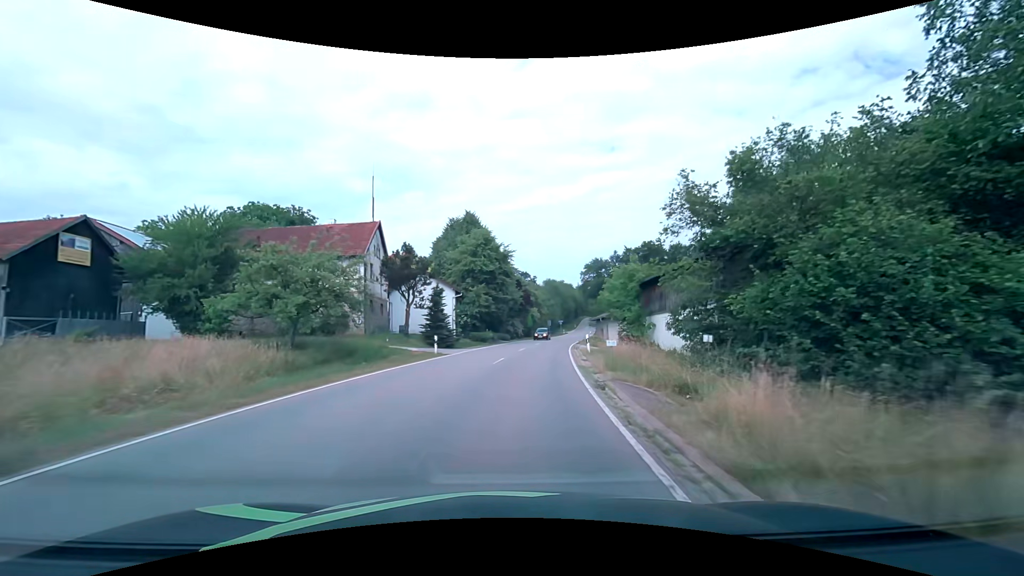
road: tertiary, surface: asphalt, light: Day
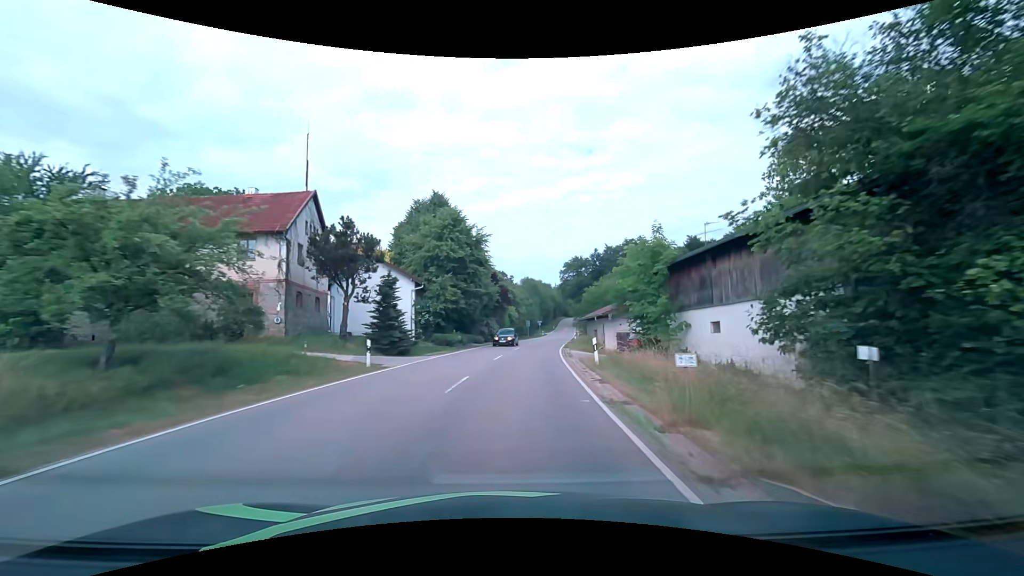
(+0.2, +8.7) m; +3°
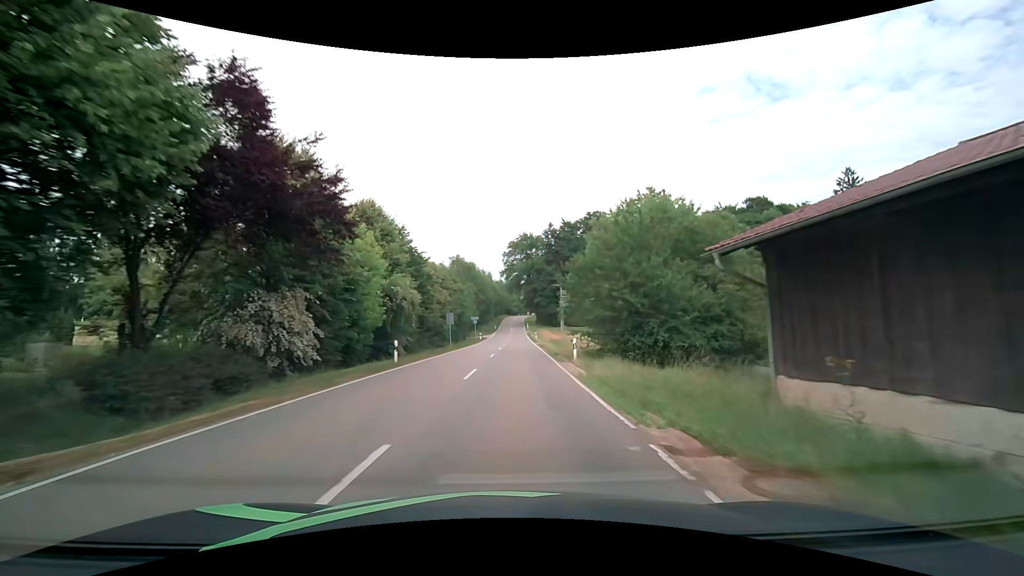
(+3.3, +44.4) m; +8°
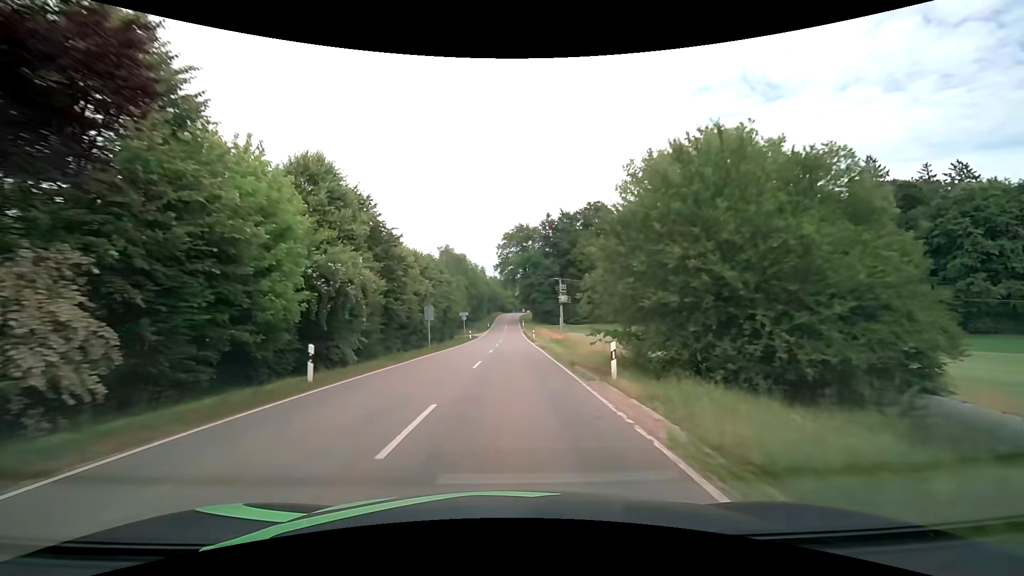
(0.0, +9.0) m; 0°
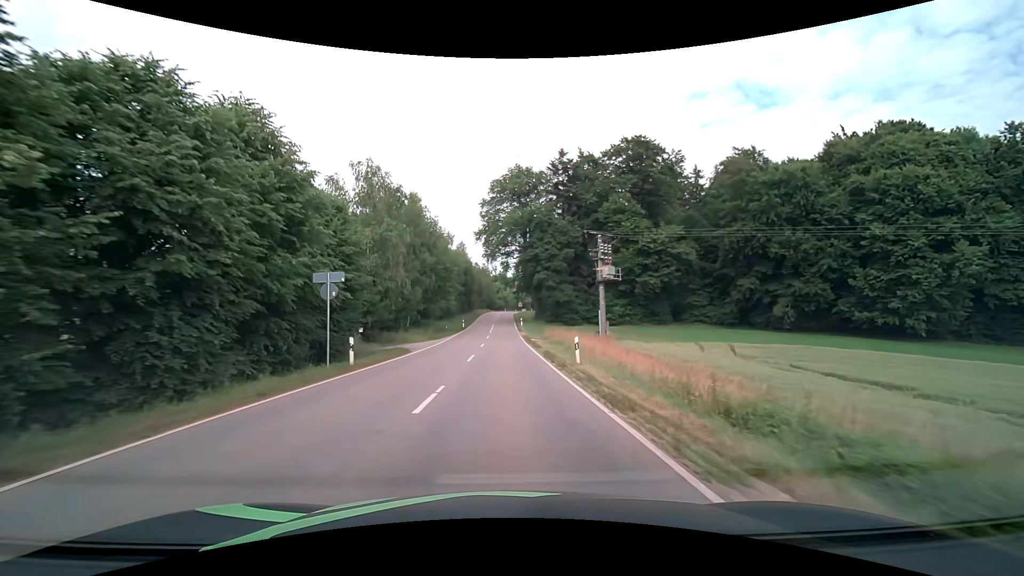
(+0.6, +45.4) m; +1°
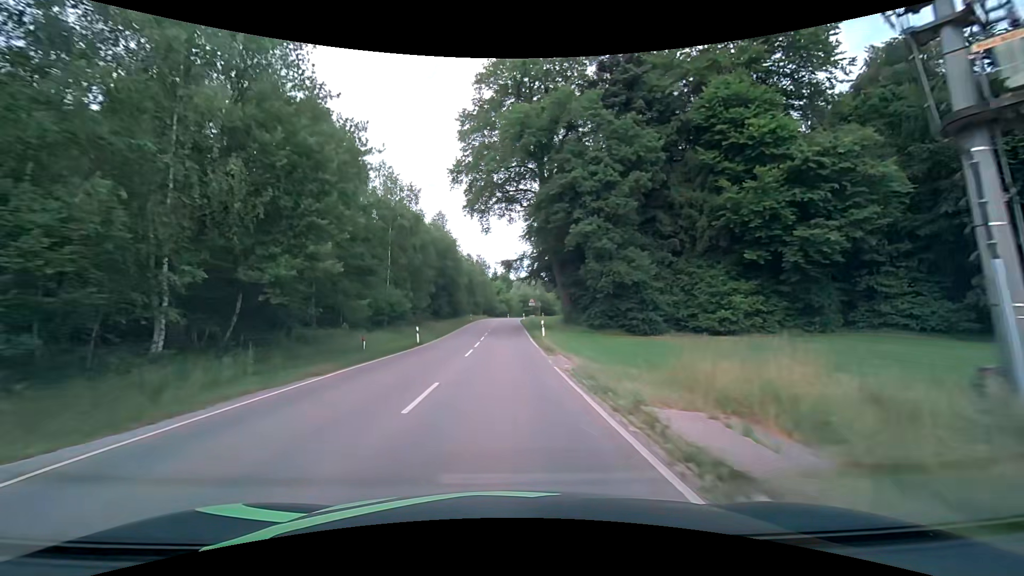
(0.0, +36.3) m; 0°
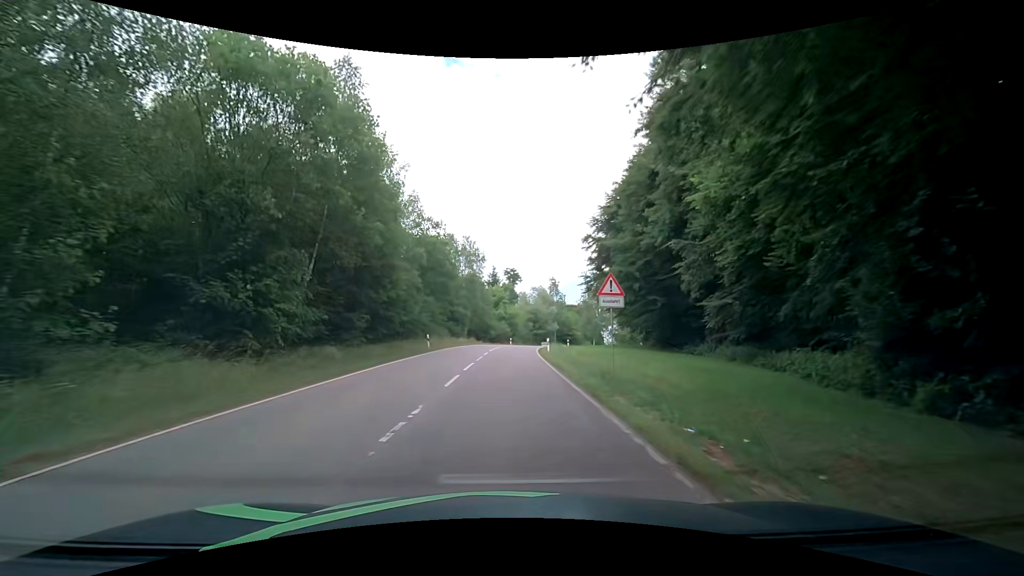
(-0.3, +44.6) m; +1°
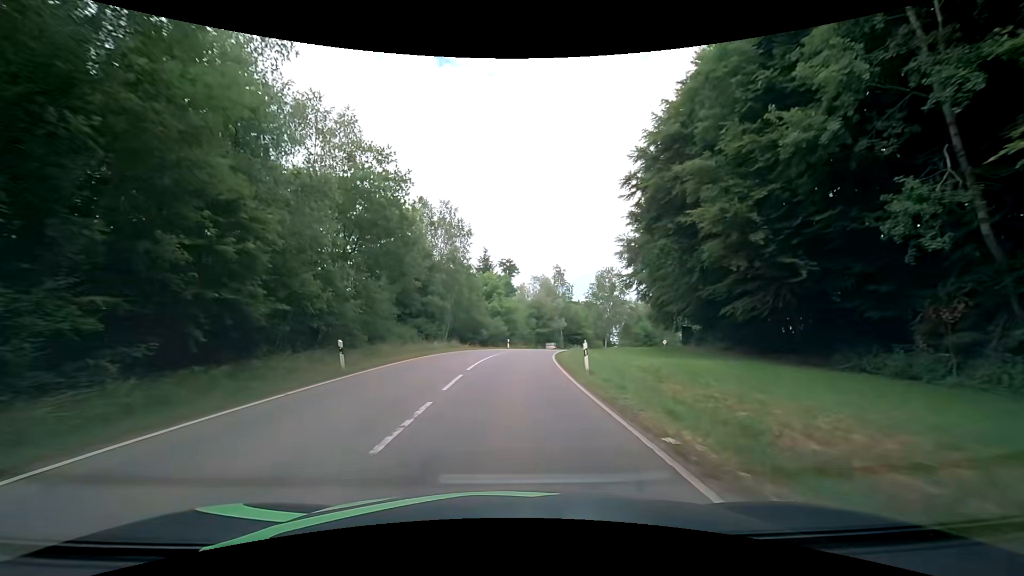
(-0.1, +17.9) m; 0°
(0, +10) (0, +20) (+1, +30) (+2, +40) (+4, +50) (+7, +59) (+11, +69) (+15, +78) (+20, +86) (+26, +94) m
